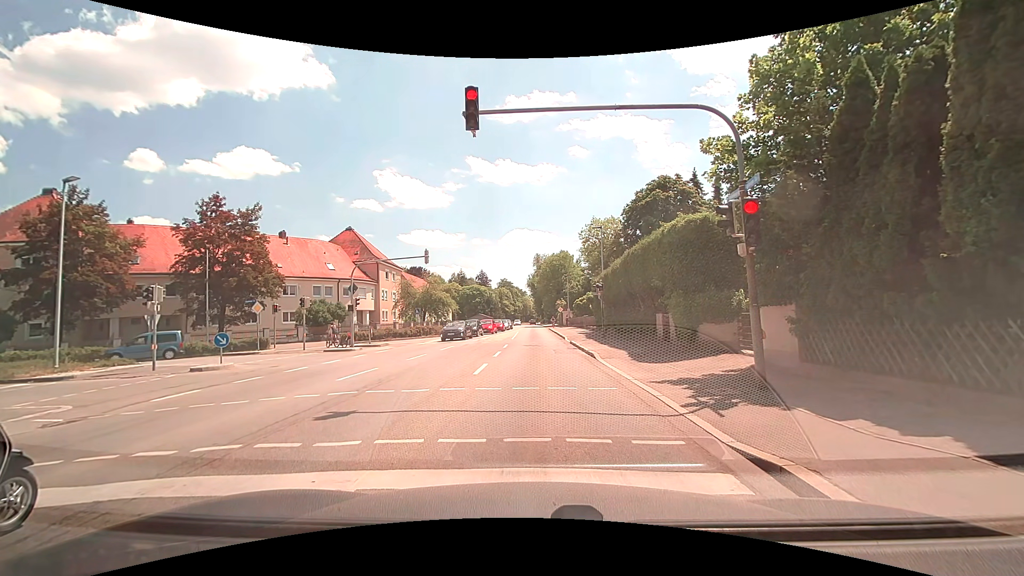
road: secondary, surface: asphalt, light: Day
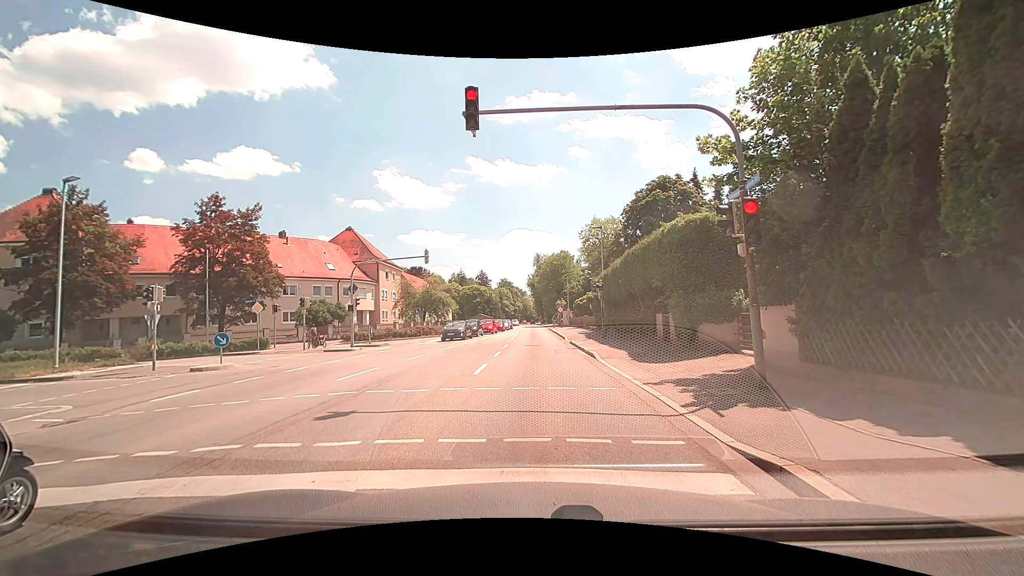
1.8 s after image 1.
(0.0, 0.0) m; 0°
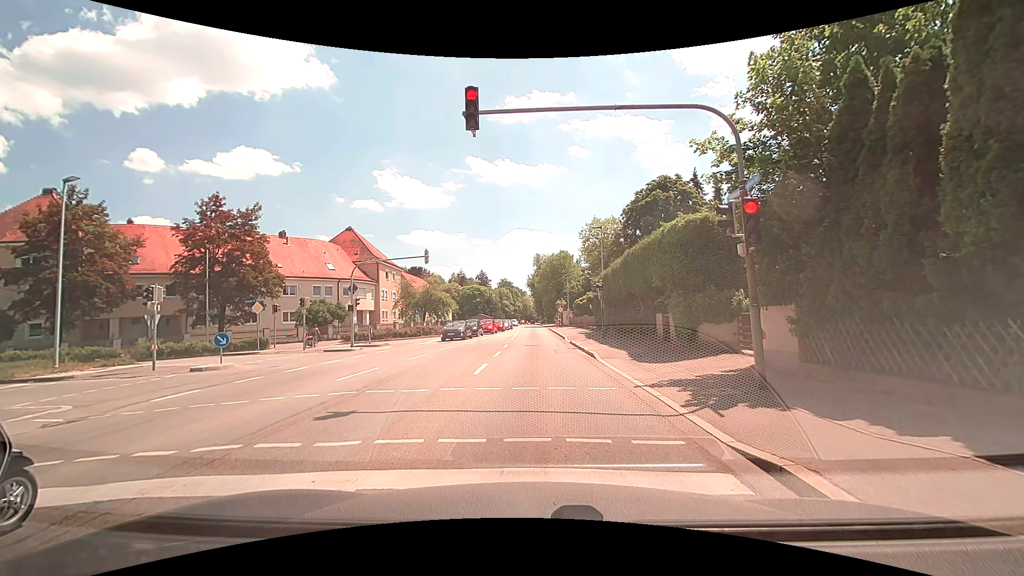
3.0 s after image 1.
(0.0, 0.0) m; 0°
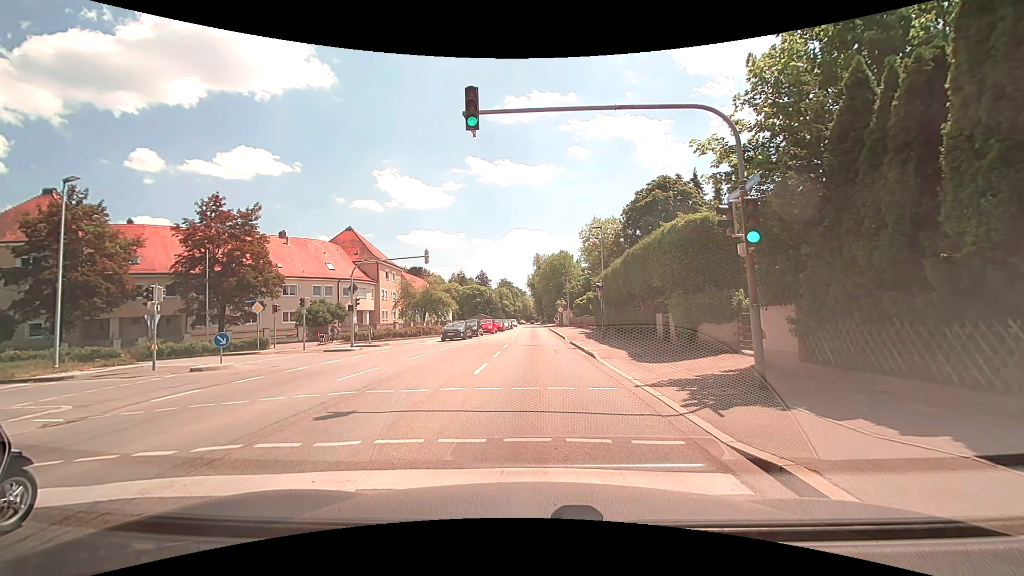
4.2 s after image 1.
(0.0, 0.0) m; 0°
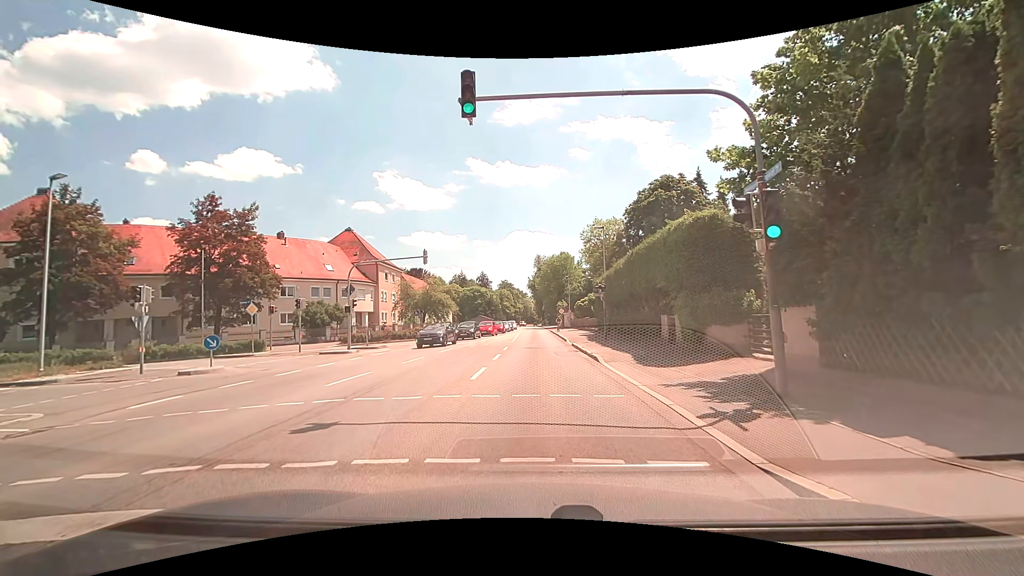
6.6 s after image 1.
(0.0, +0.7) m; 0°
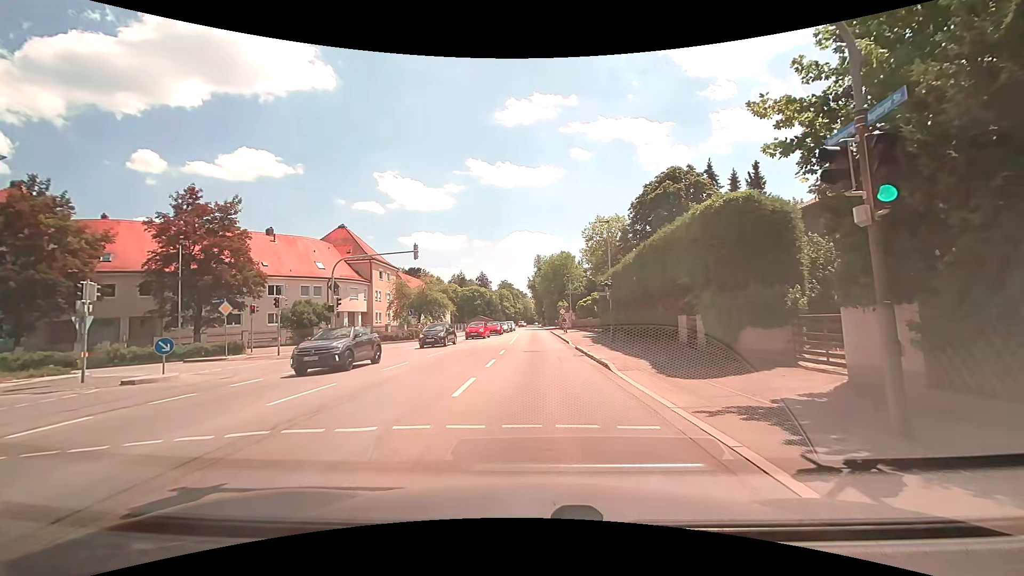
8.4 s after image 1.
(0.0, +2.6) m; 0°
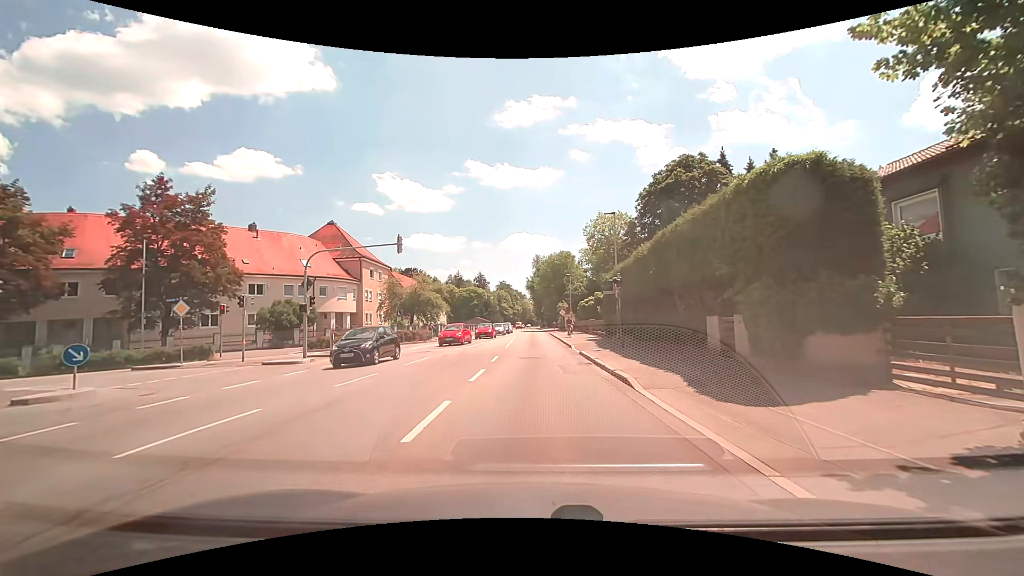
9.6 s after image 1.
(-0.1, +3.5) m; -1°
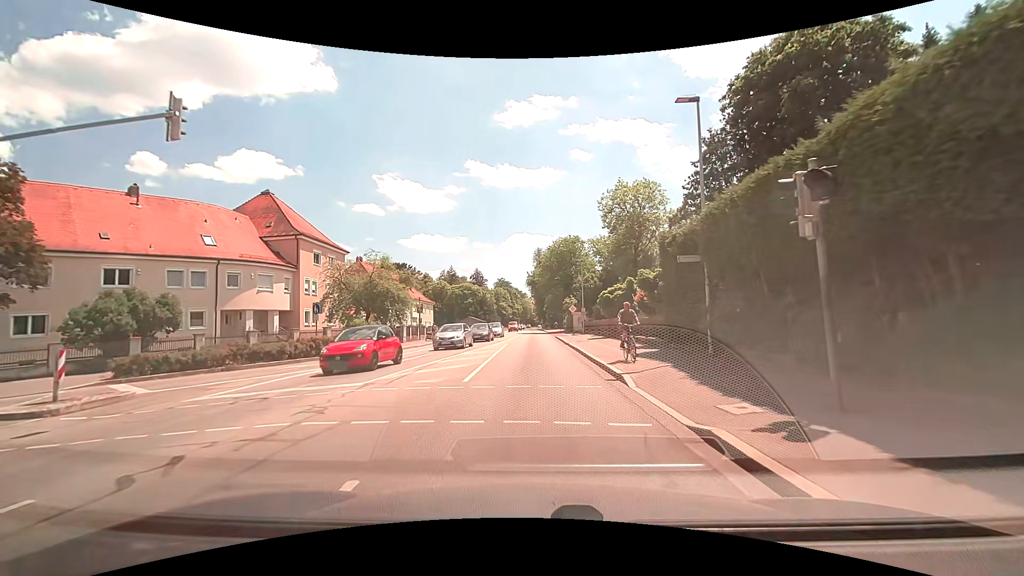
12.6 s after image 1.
(+0.1, +16.9) m; +1°
(0, +10) (0, +20) (-1, +30) (-1, +40) (-1, +50) (-1, +60) (-1, +70) (-1, +80) (-1, +90) (-2, +100) m
